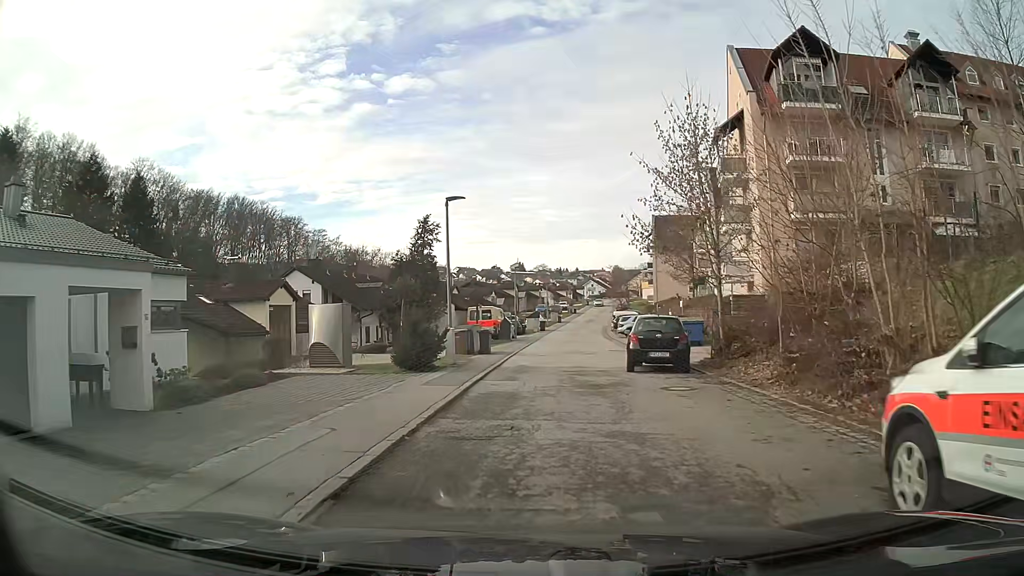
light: Day
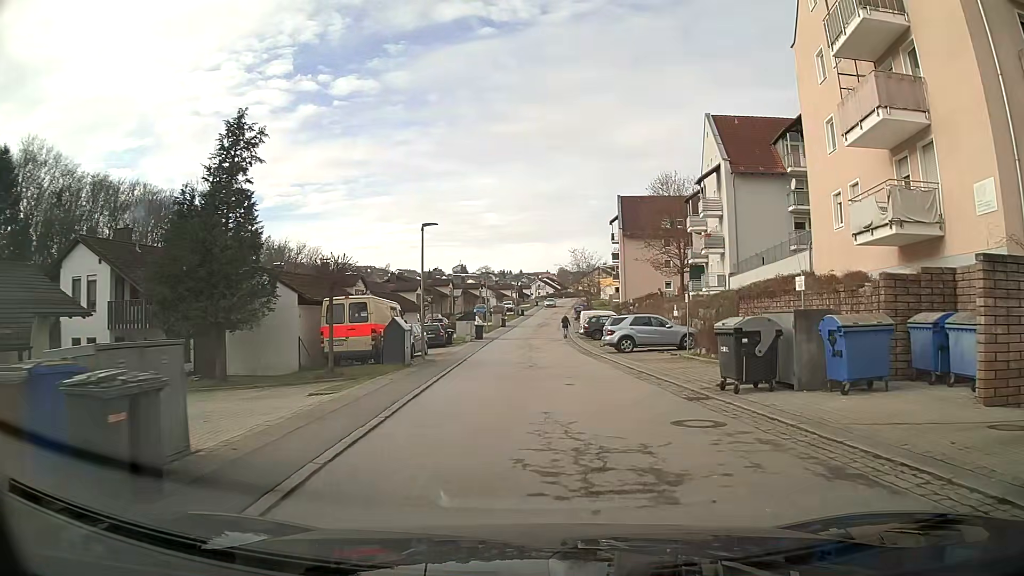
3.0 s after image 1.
(+0.8, +21.9) m; +5°
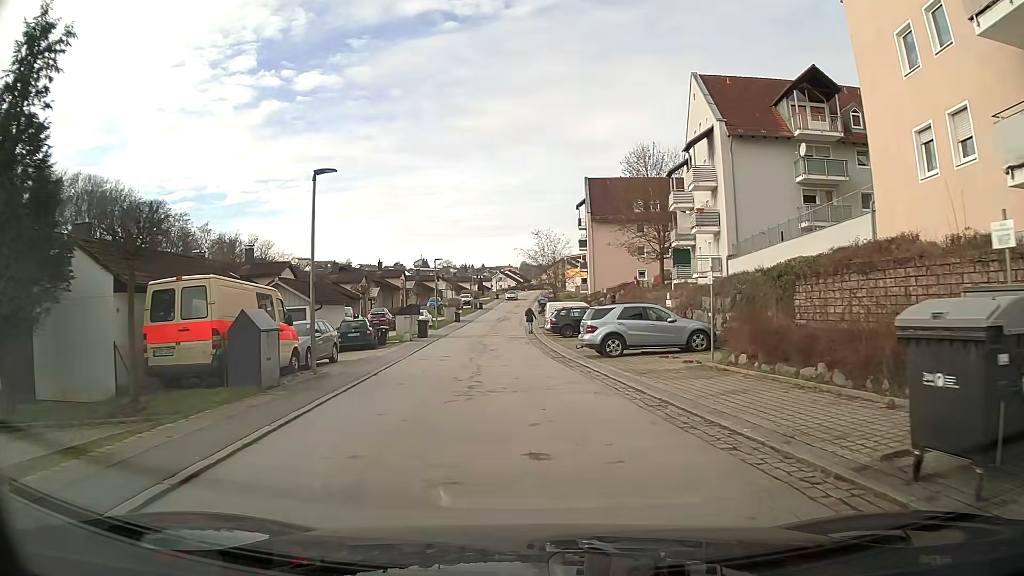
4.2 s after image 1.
(+0.2, +8.6) m; +2°
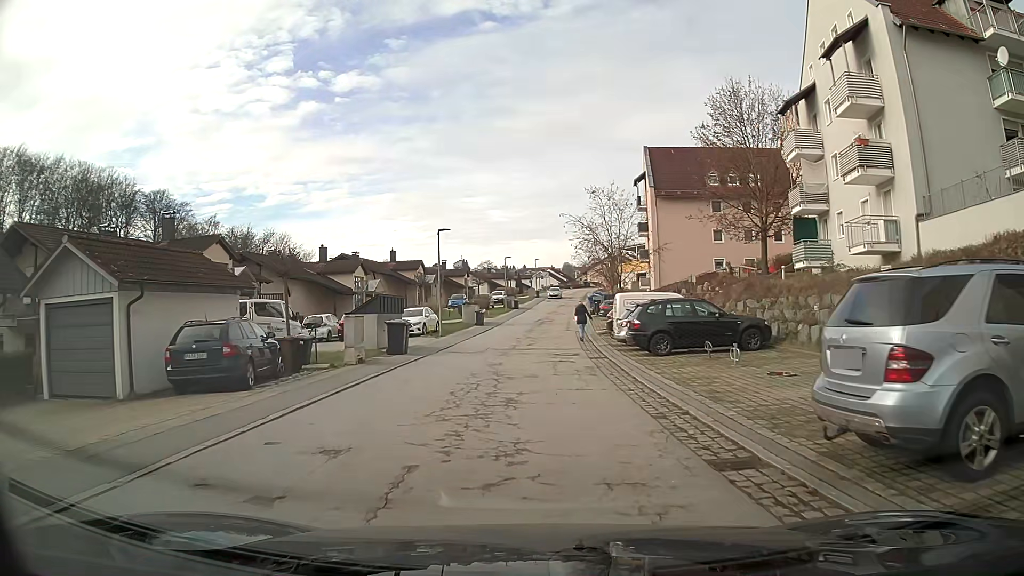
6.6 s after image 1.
(-0.5, +17.3) m; -3°
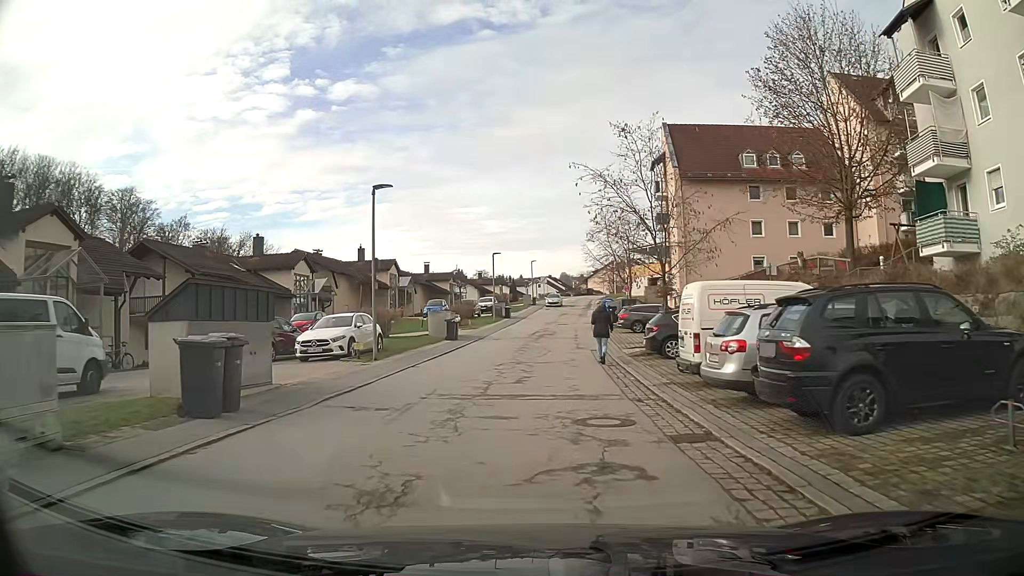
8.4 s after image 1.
(0.0, +12.7) m; 0°
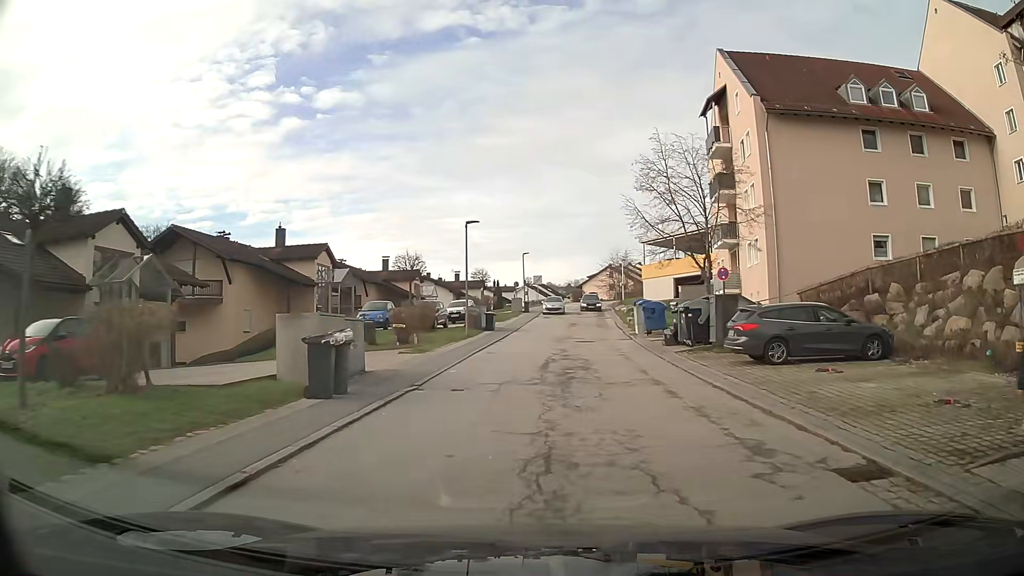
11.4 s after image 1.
(-0.3, +20.0) m; +5°
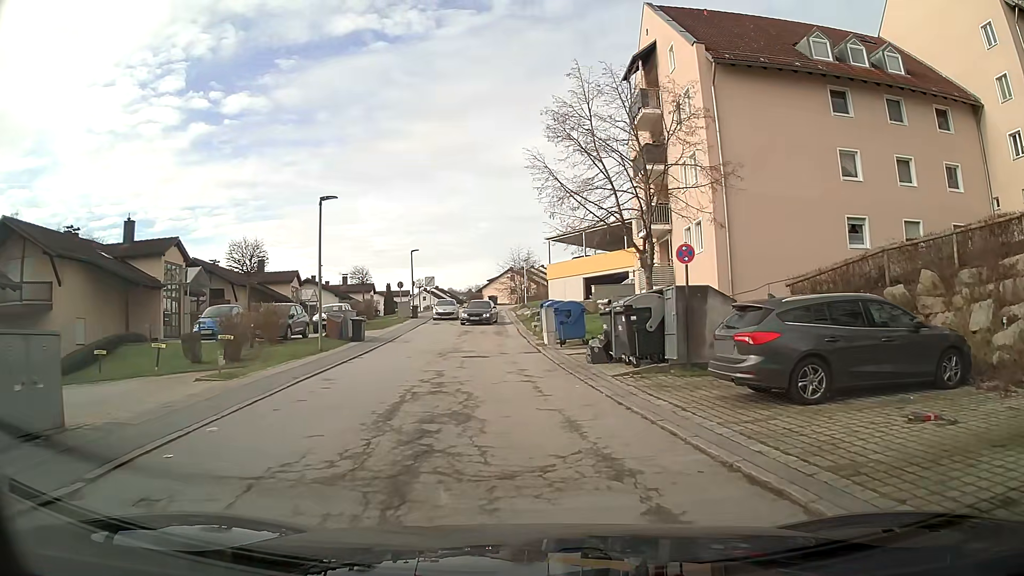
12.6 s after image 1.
(+0.4, +7.4) m; +5°
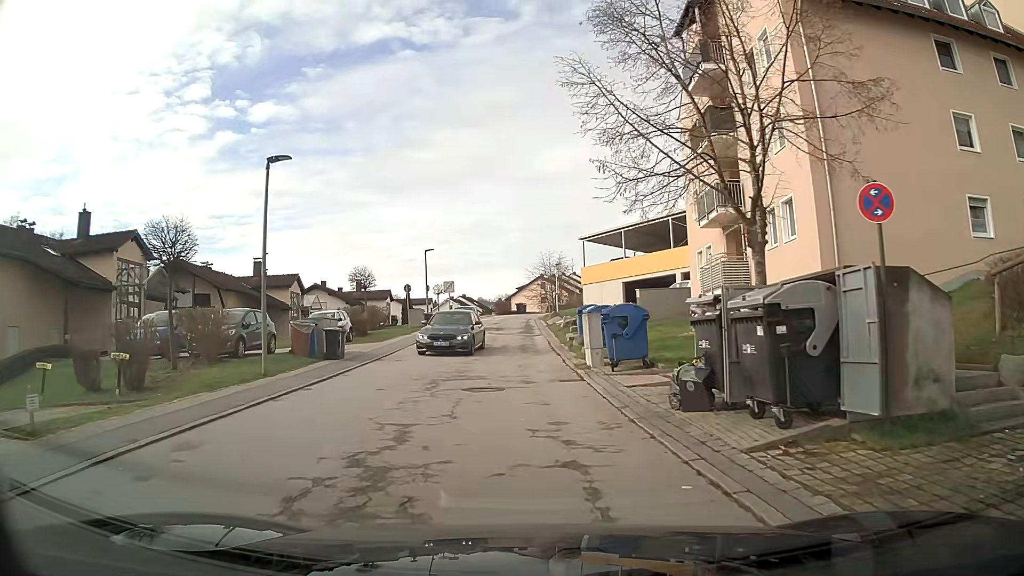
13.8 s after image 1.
(-0.1, +7.0) m; -3°
